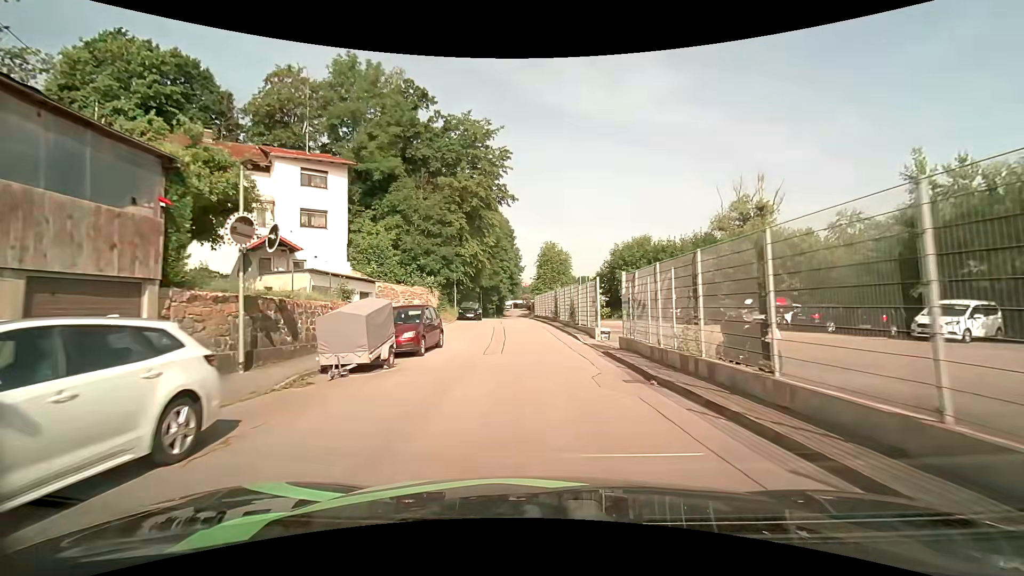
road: residential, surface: asphalt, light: Day
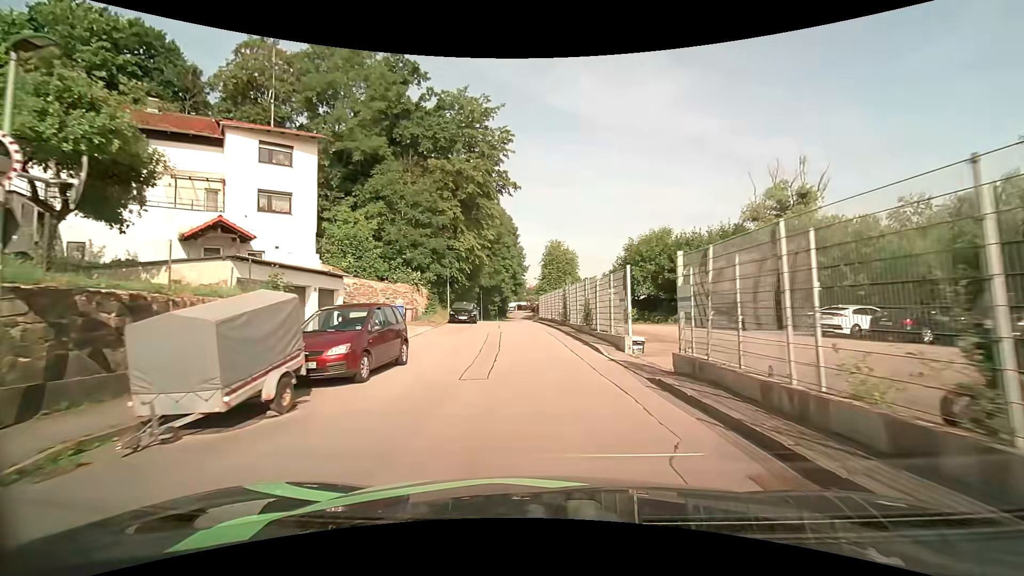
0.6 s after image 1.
(0.0, +5.7) m; 0°
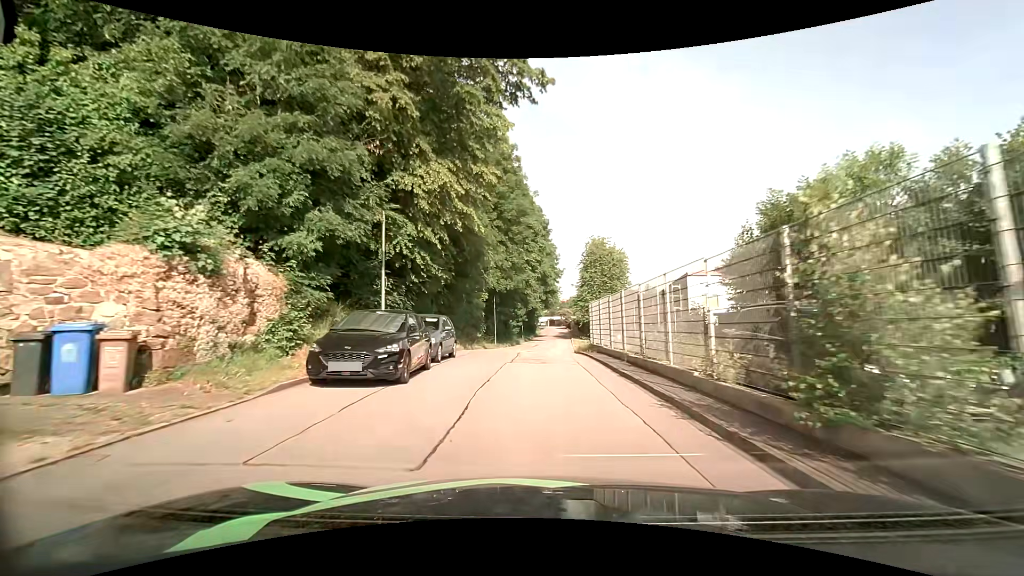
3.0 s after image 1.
(-0.7, +23.1) m; -3°
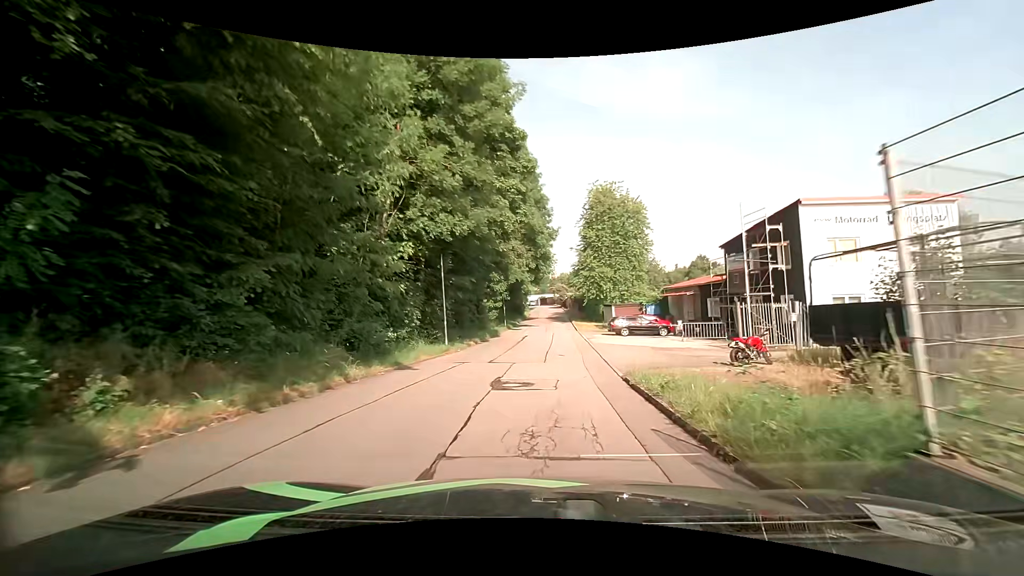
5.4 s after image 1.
(0.0, +21.4) m; +1°
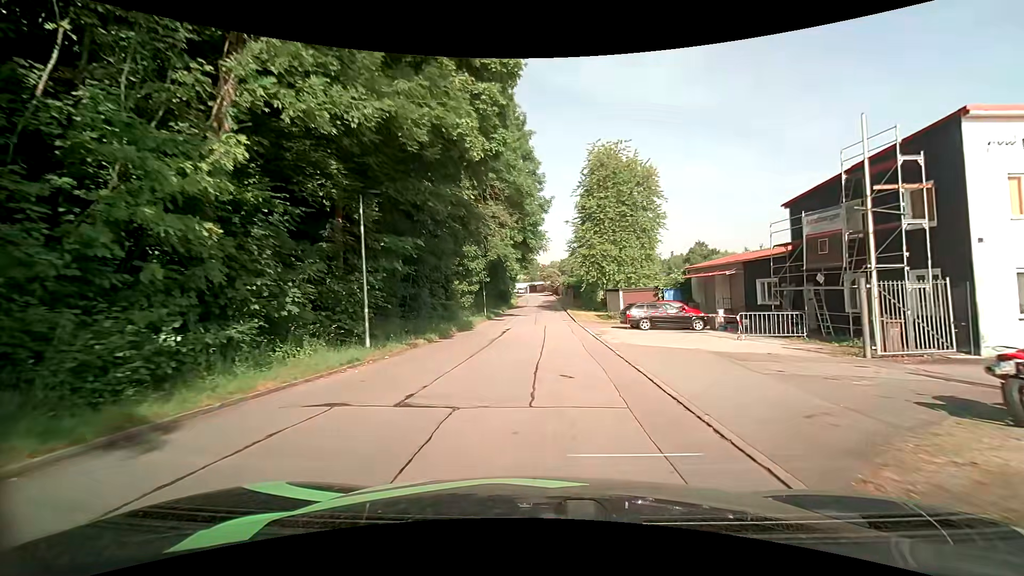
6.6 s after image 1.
(0.0, +10.1) m; +1°
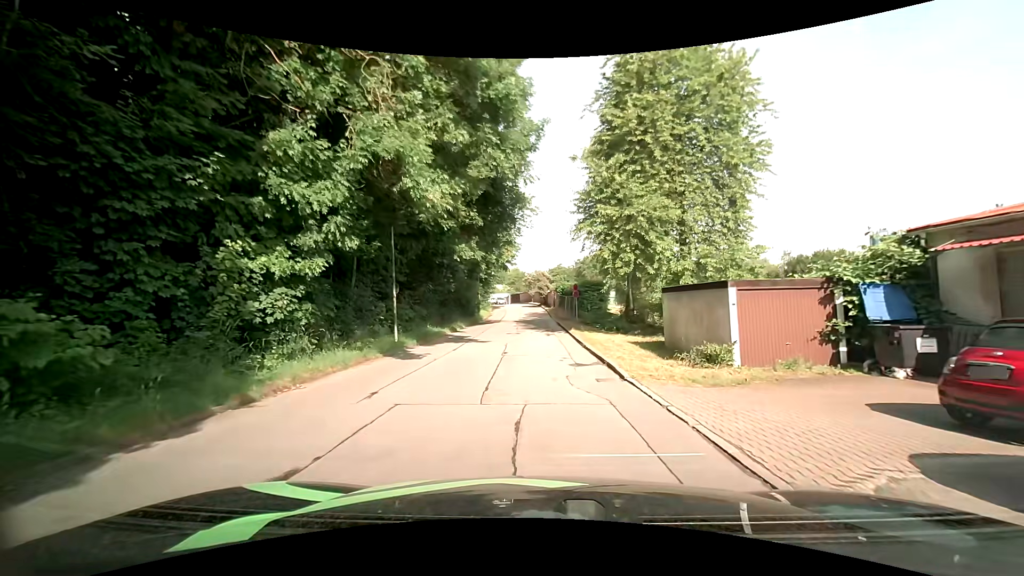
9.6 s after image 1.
(+0.3, +23.3) m; +2°
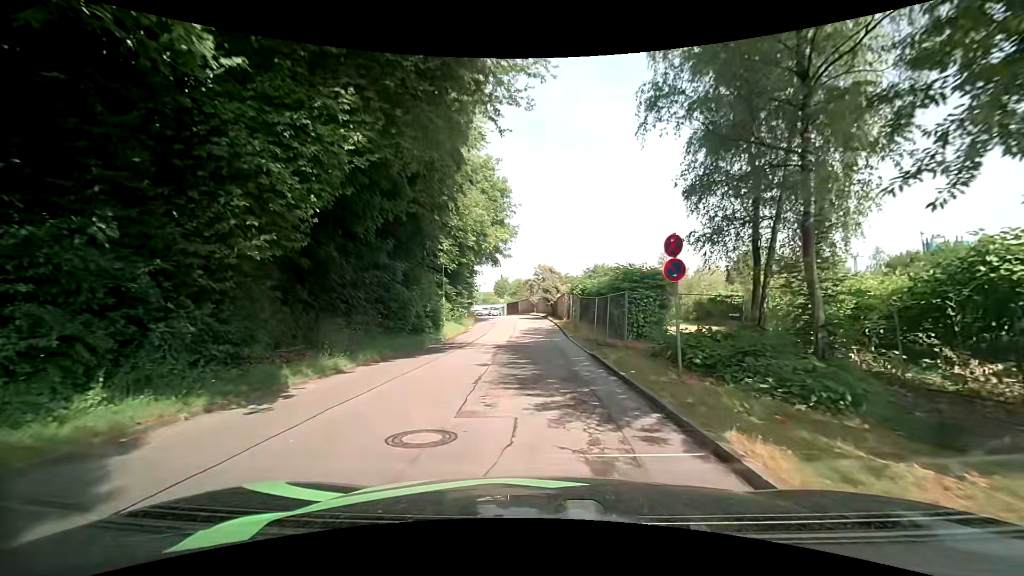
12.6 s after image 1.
(-0.1, +21.3) m; -2°
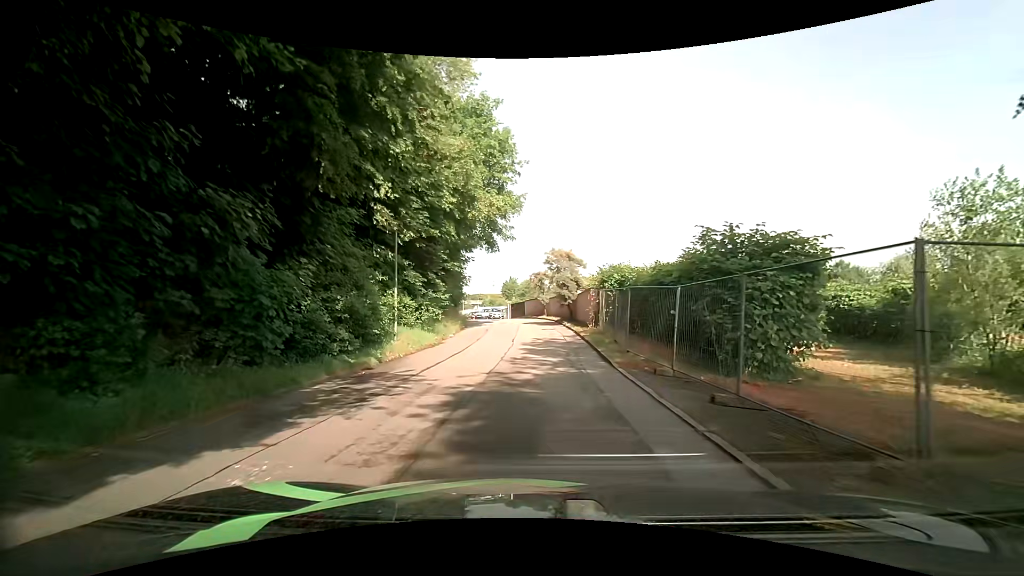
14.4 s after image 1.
(0.0, +12.3) m; +1°
(0, +10) (0, +20) (-1, +30) (-2, +40) (-5, +49) (-9, +59) (-13, +68) (-16, +77) (-19, +87) (-22, +97) m
